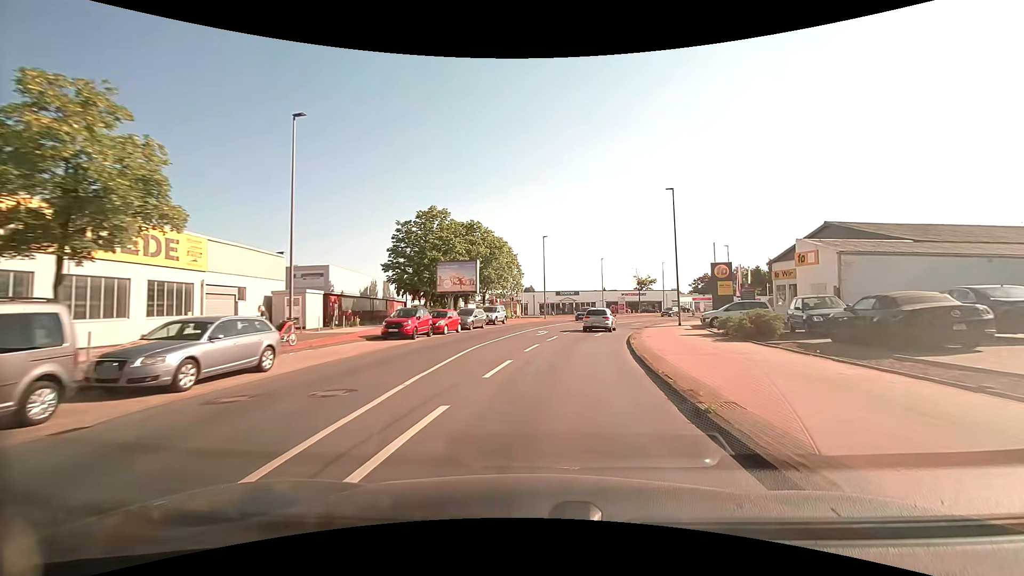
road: tertiary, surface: asphalt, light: Day
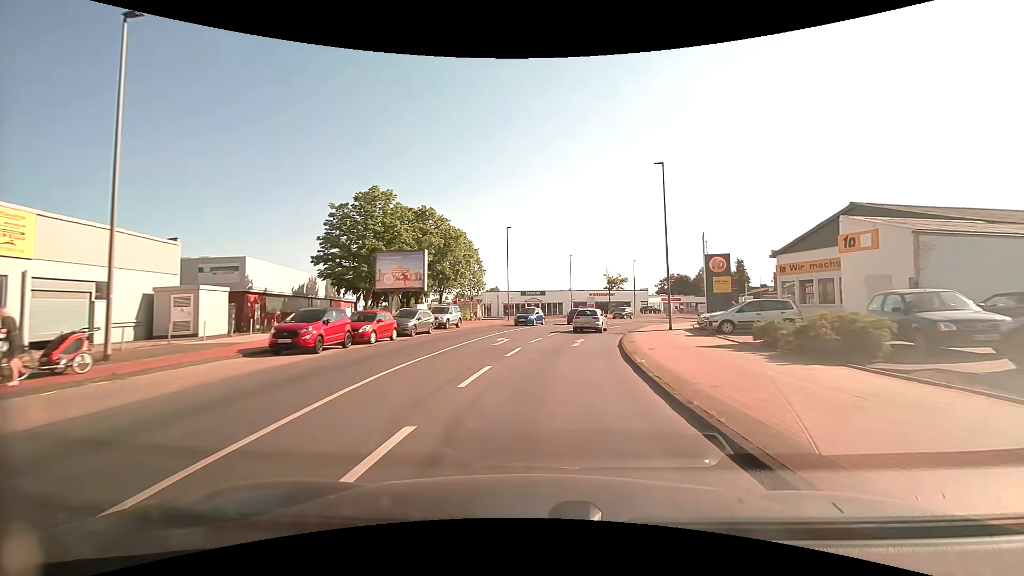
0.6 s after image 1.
(+0.3, +7.3) m; +5°
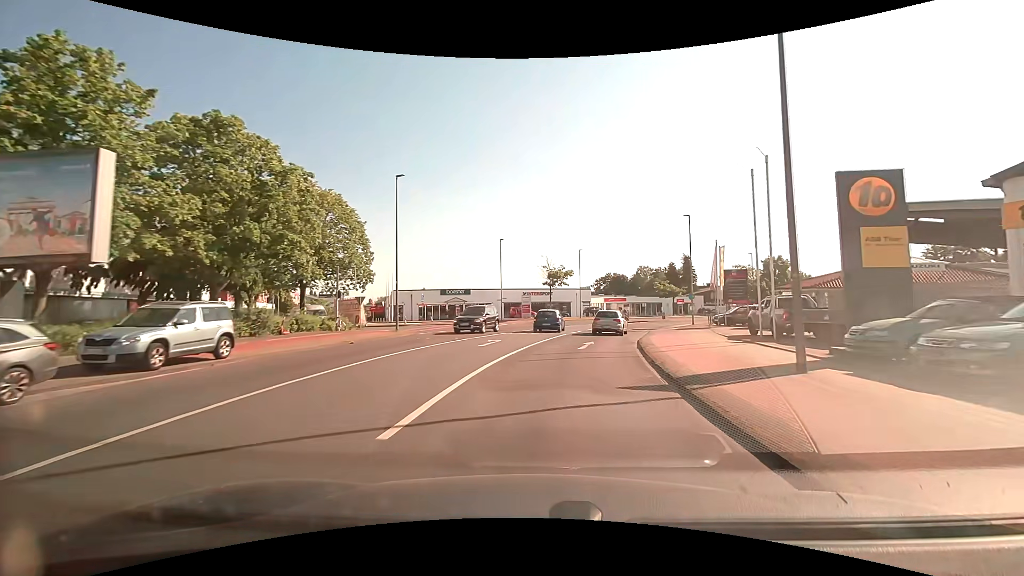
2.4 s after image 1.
(+1.2, +21.2) m; +8°
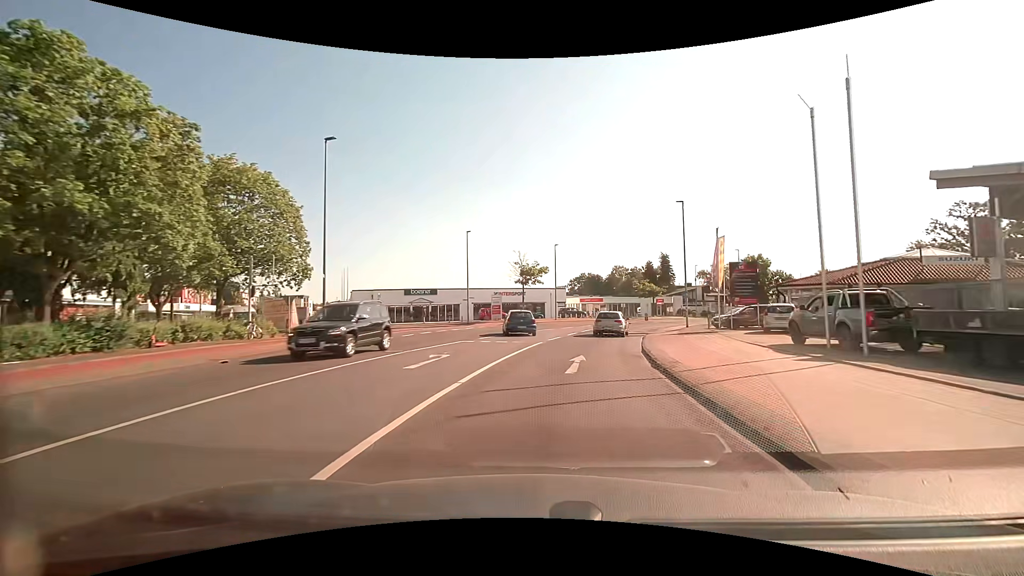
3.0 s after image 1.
(+0.2, +7.0) m; +3°
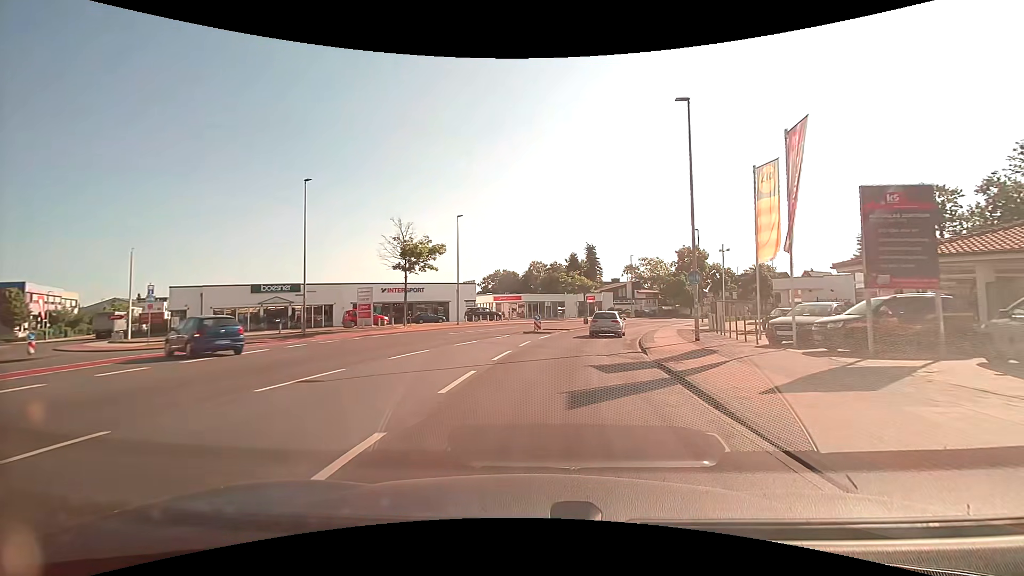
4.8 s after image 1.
(+1.7, +21.1) m; +9°
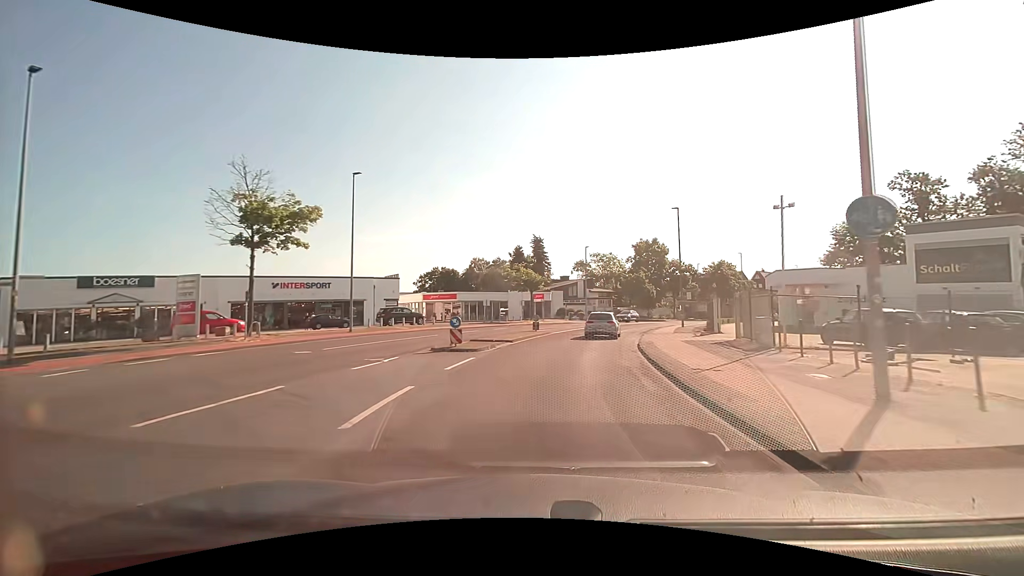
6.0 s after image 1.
(+0.8, +14.0) m; +6°
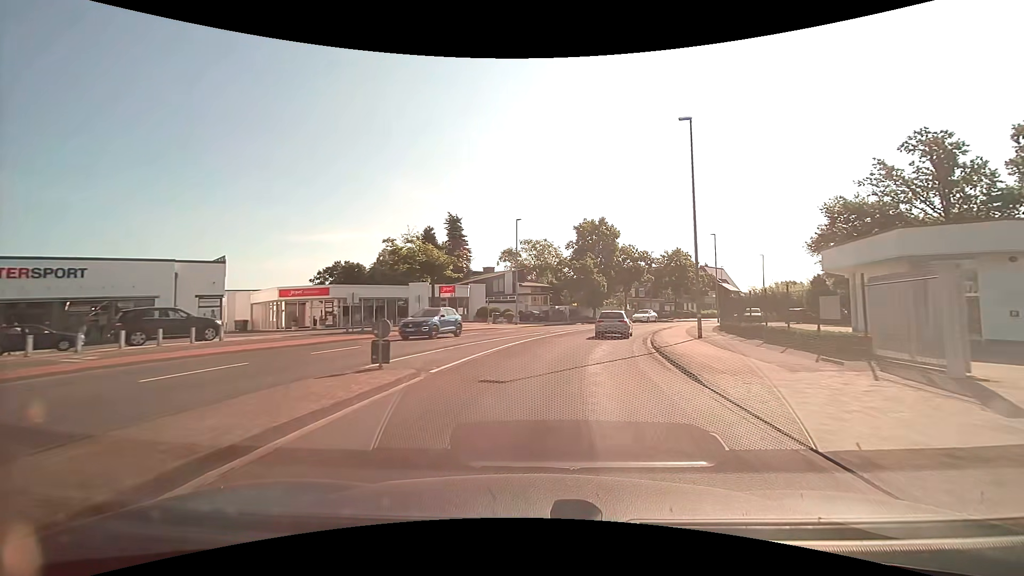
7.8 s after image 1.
(+1.5, +21.4) m; +8°
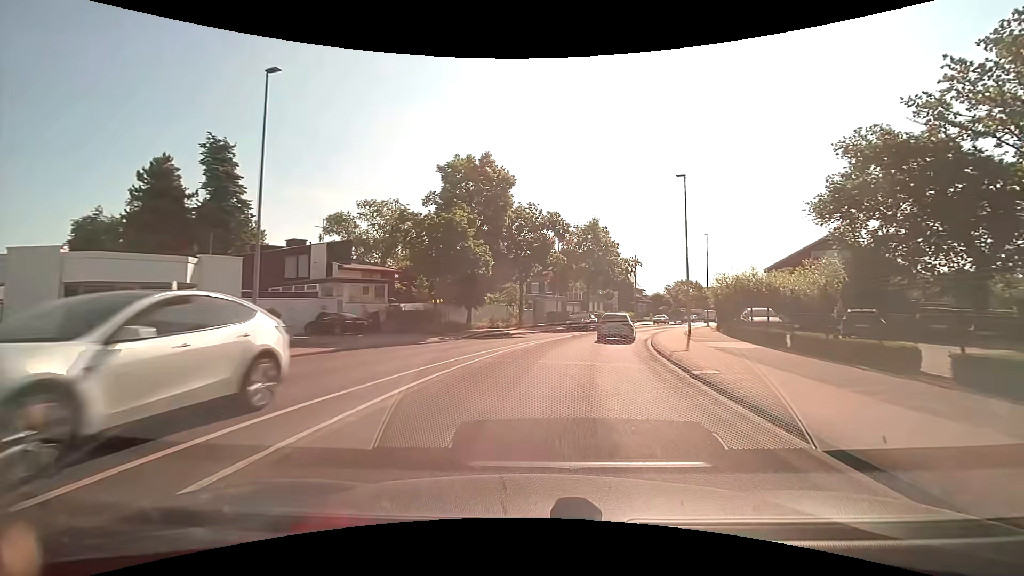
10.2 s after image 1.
(+3.4, +29.7) m; +13°
(0, +10) (+2, +20) (+4, +30) (+7, +39) (+11, +48) (+15, +58) (+19, +67) (+24, +76) (+28, +85) (+32, +94) m
